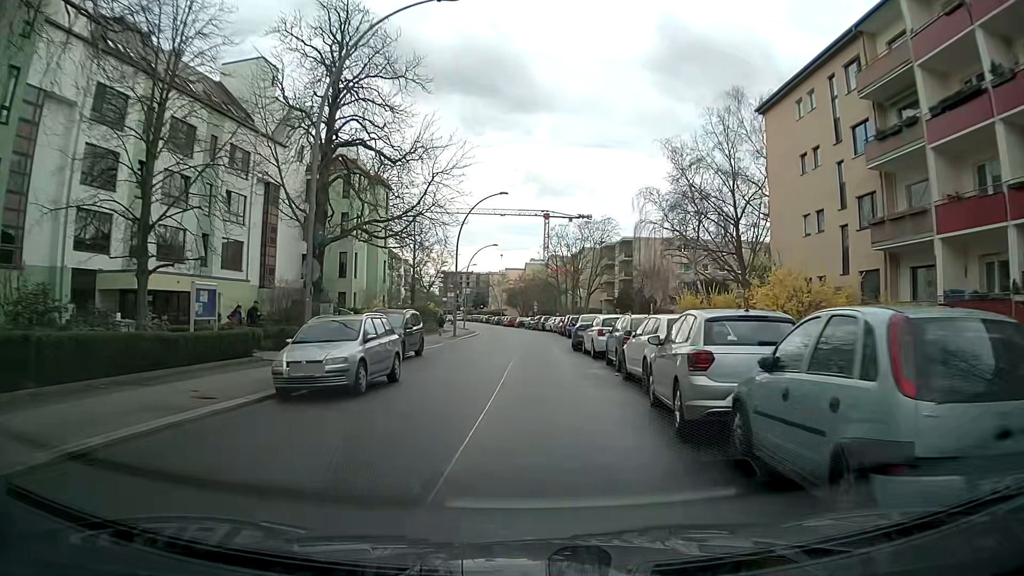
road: residential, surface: asphalt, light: Day
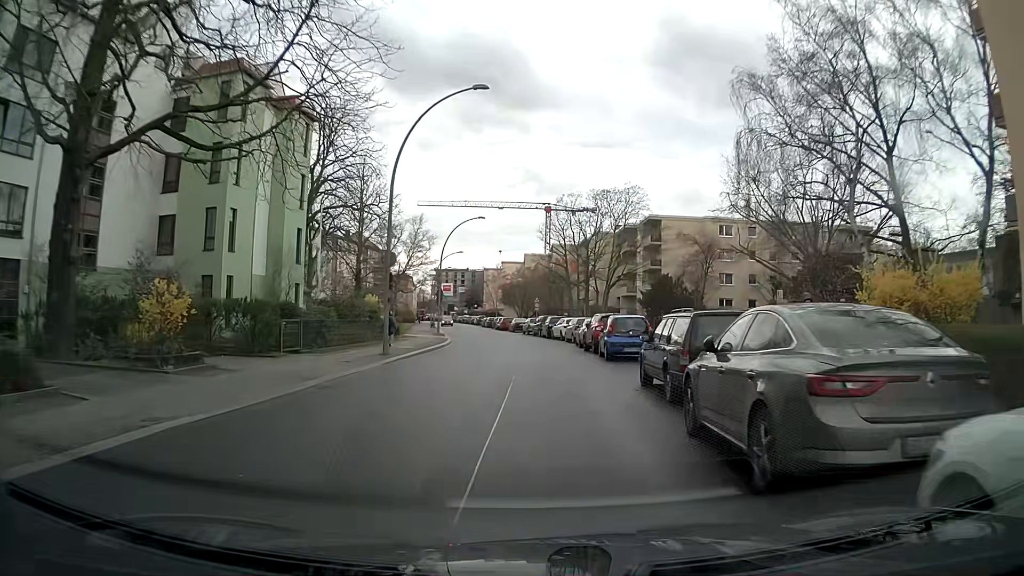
(+0.3, +22.6) m; +1°
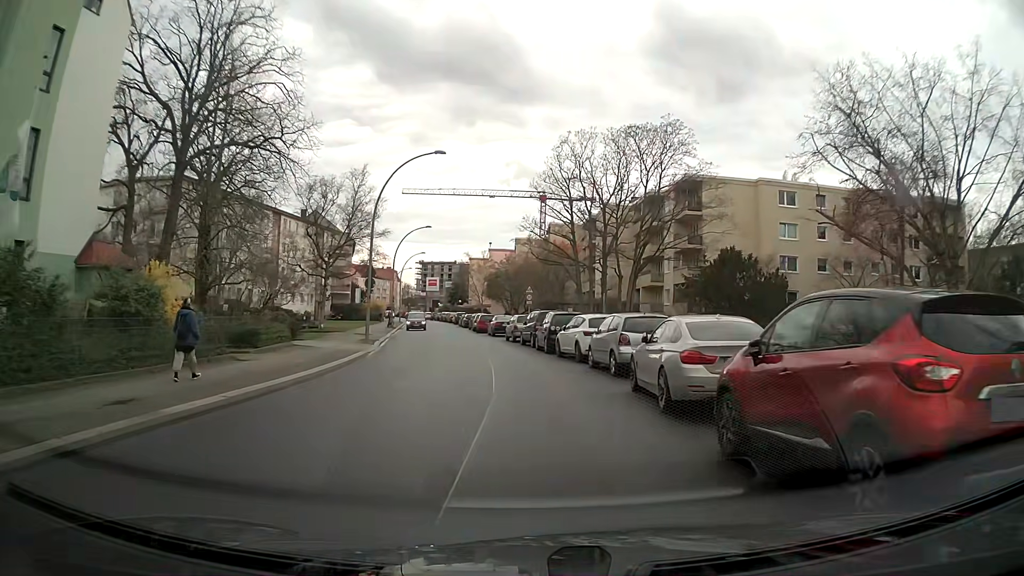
(+0.1, +22.5) m; -1°
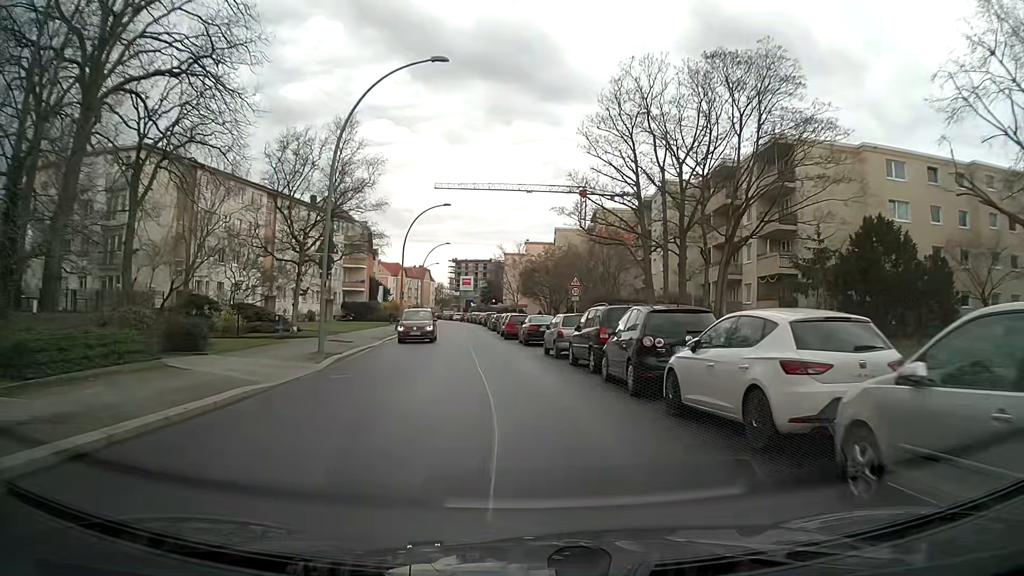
(-0.3, +13.6) m; -3°
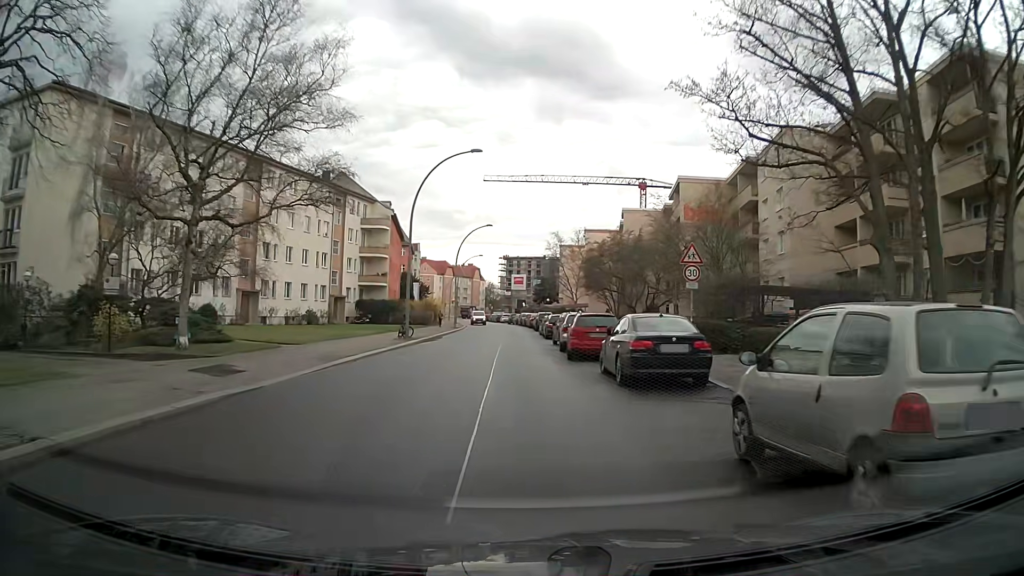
(-0.8, +18.0) m; -5°
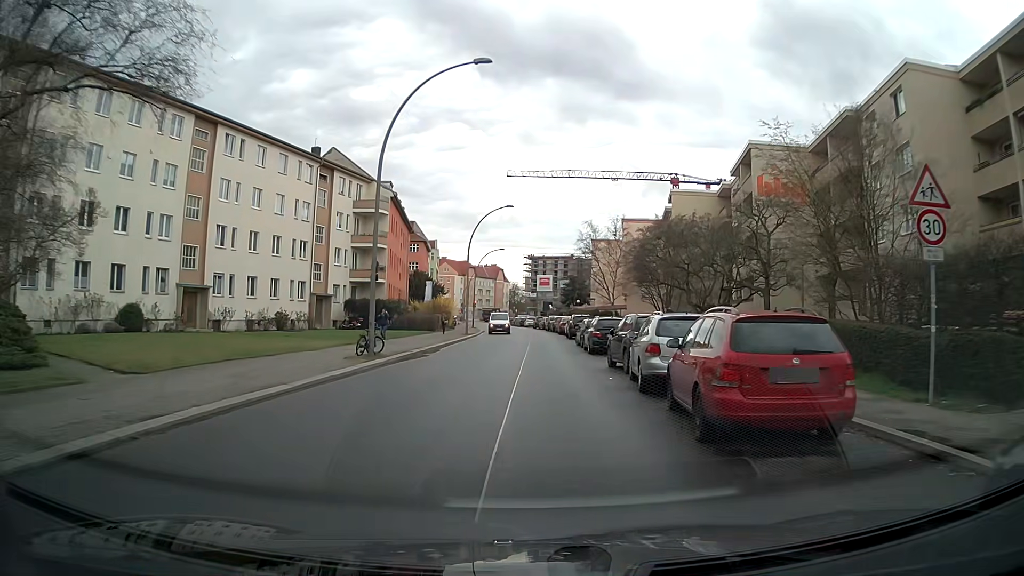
(-0.3, +13.4) m; -2°
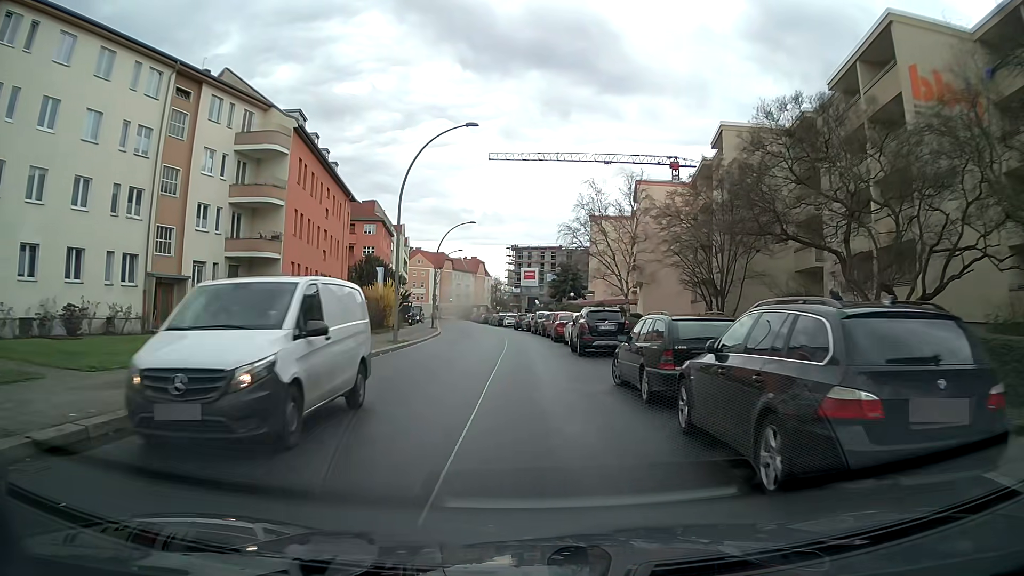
(+0.3, +22.4) m; +1°
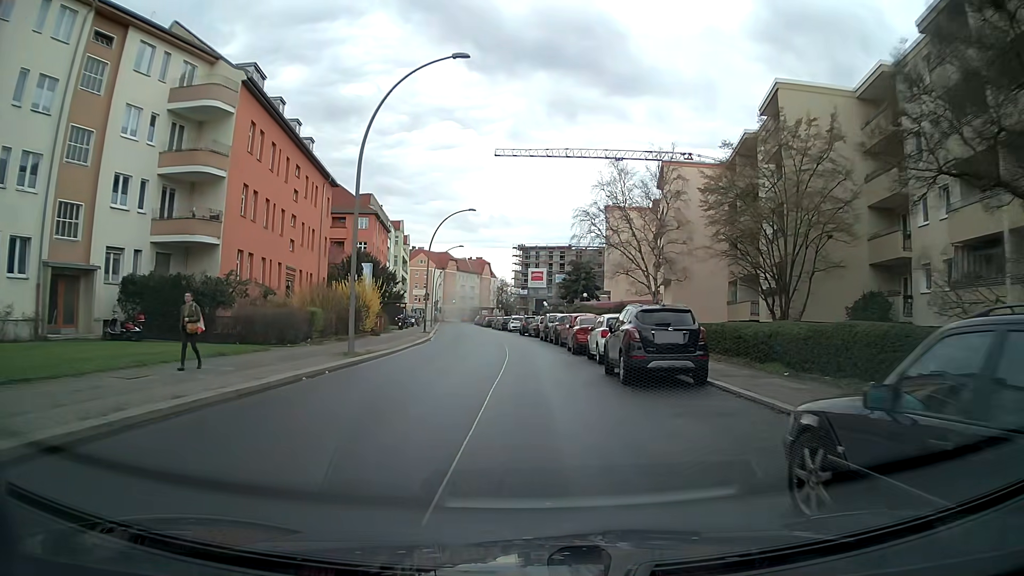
(-0.1, +9.0) m; -1°
(0, +10) (0, +20) (0, +30) (-1, +40) (-2, +50) (-3, +60) (-4, +70) (-6, +80) (-7, +90) (-8, +100) m
